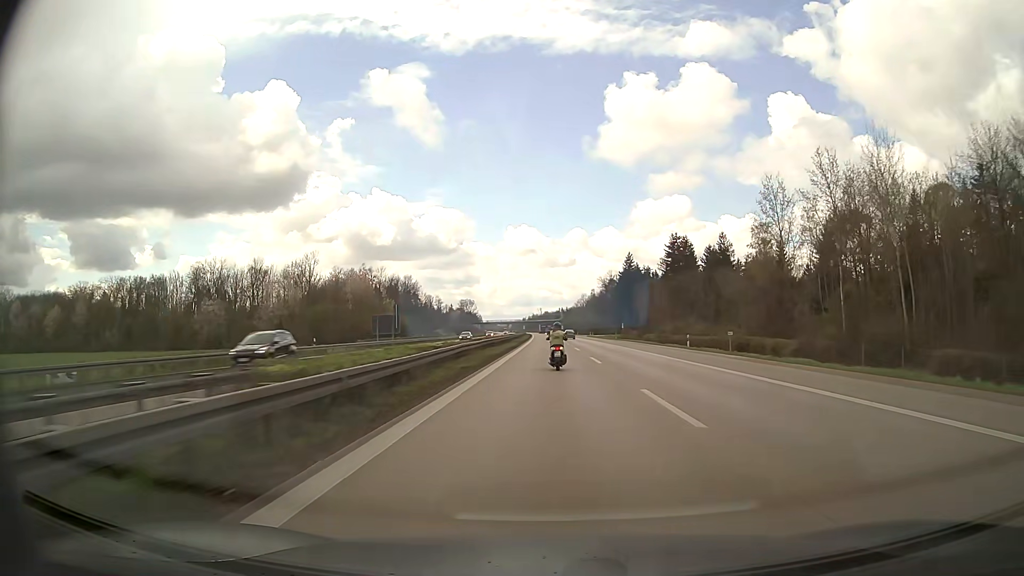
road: motorway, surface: asphalt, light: Day
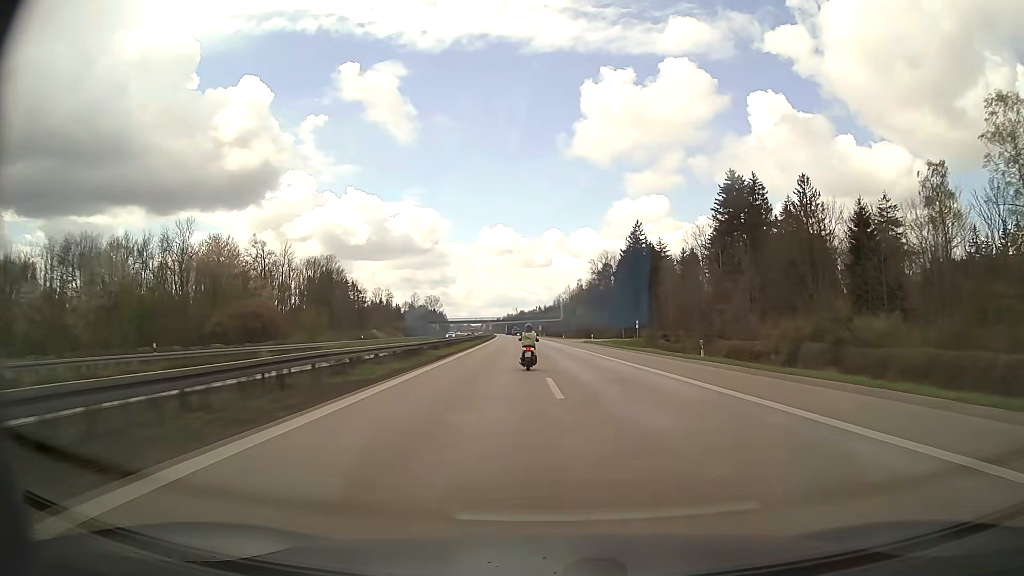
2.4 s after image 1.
(+1.0, +67.8) m; +2°
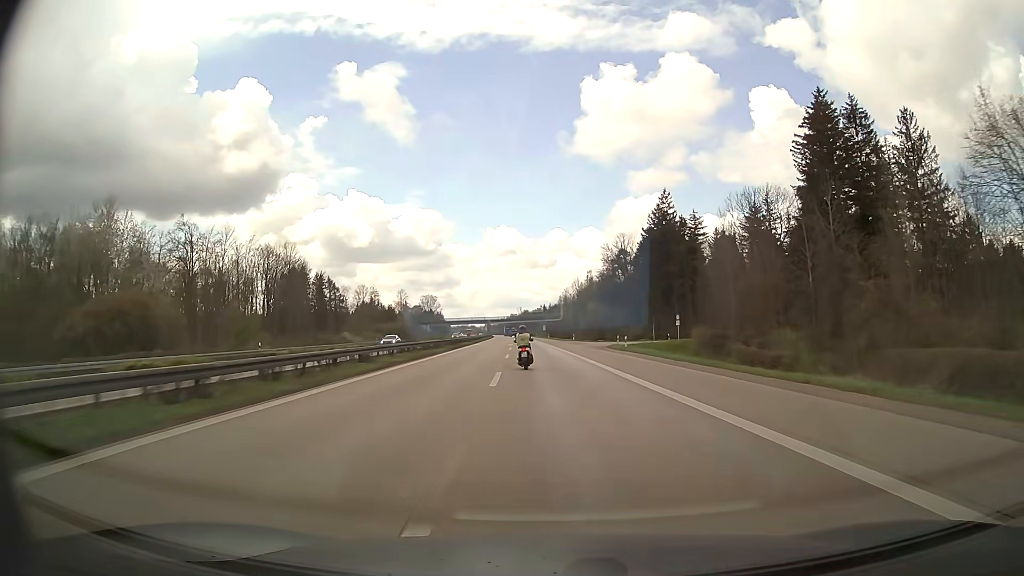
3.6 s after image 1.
(+0.1, +33.0) m; 0°
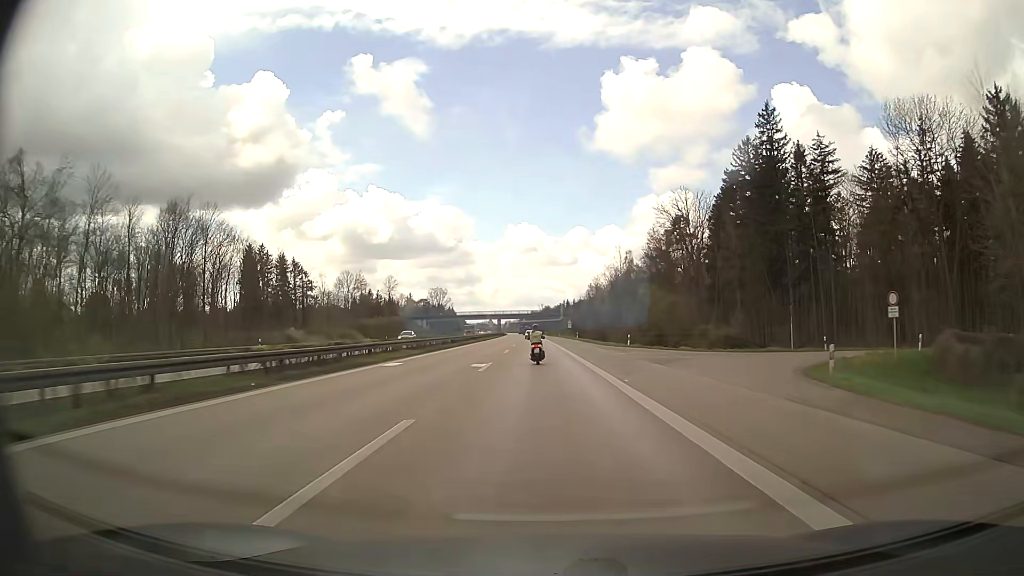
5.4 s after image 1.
(-1.1, +49.1) m; -2°
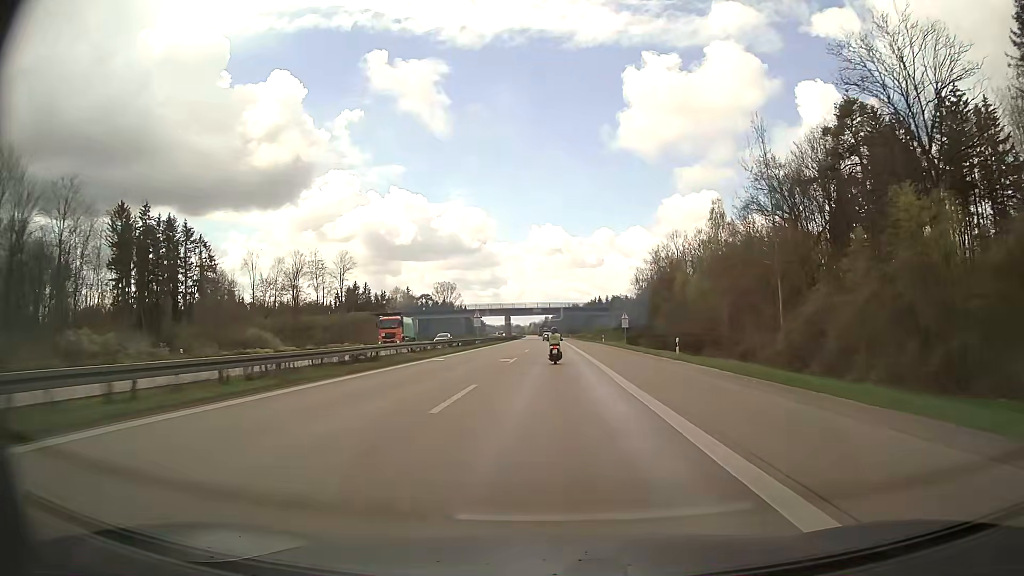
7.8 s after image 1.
(-1.1, +65.8) m; -2°
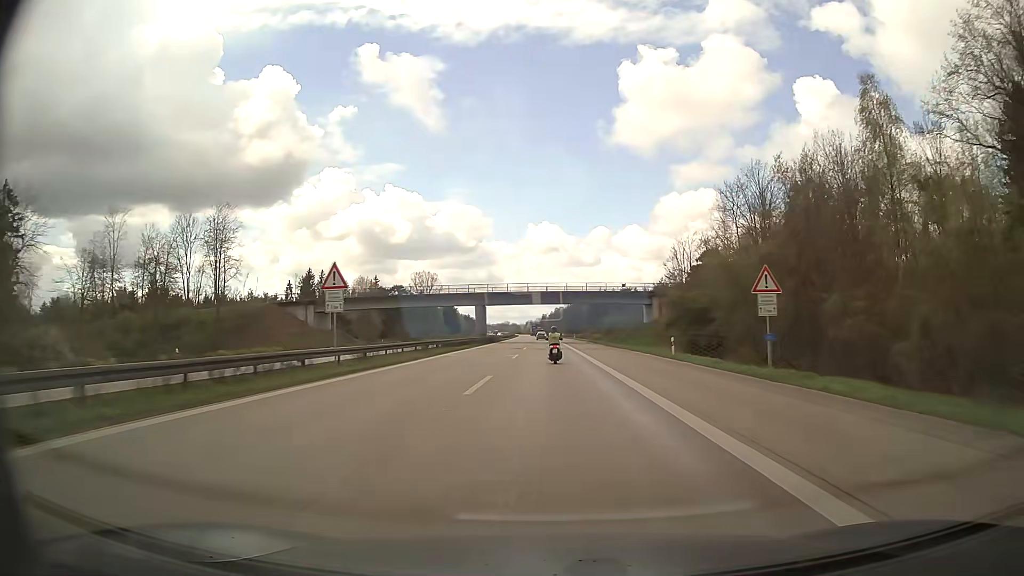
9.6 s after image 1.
(+0.2, +50.5) m; 0°
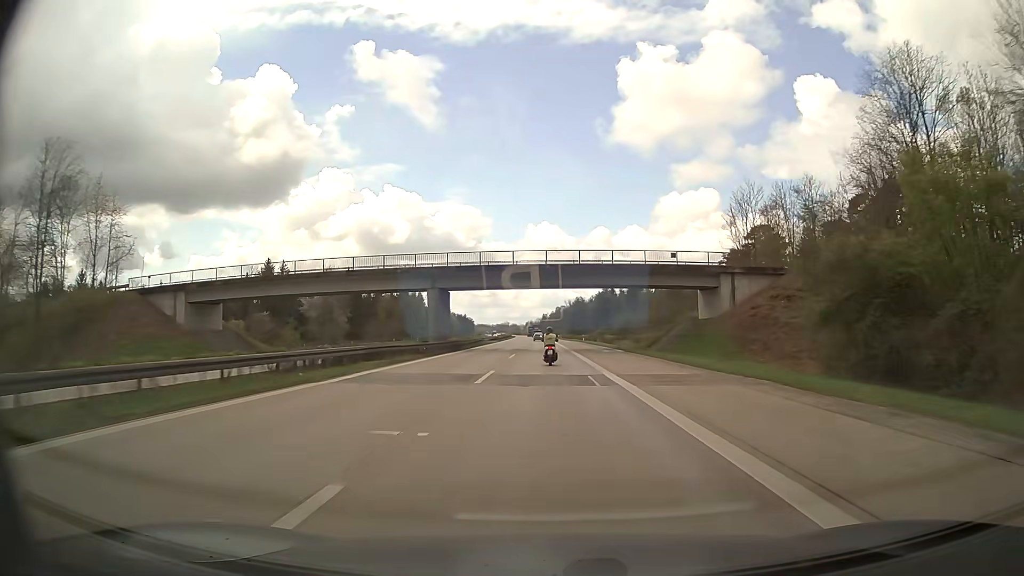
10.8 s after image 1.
(-0.1, +34.1) m; 0°
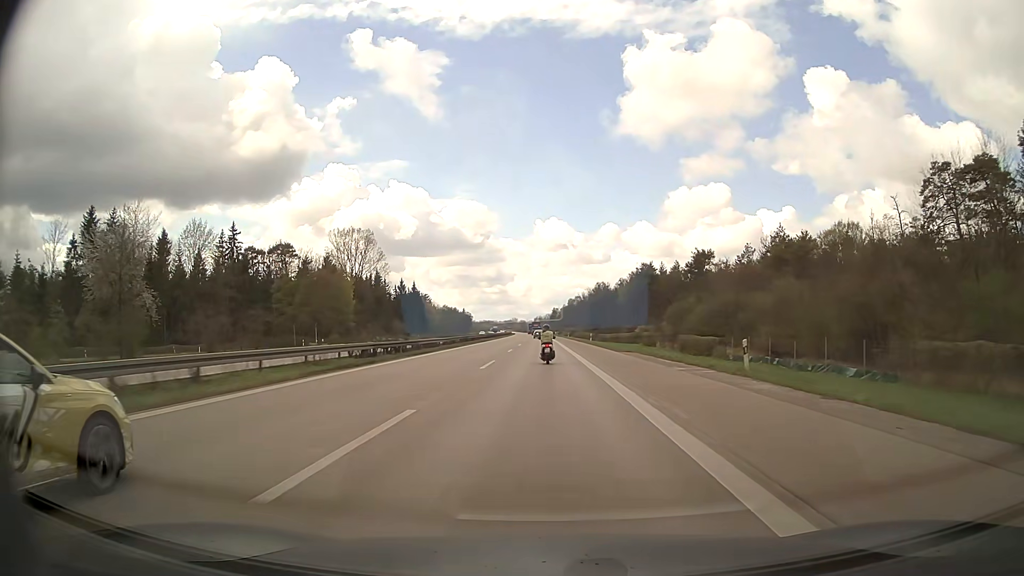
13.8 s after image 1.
(-0.5, +85.0) m; -1°
(0, +10) (0, +20) (0, +30) (0, +40) (0, +50) (0, +60) (-1, +70) (-1, +80) (-1, +90) (-1, +100) m
